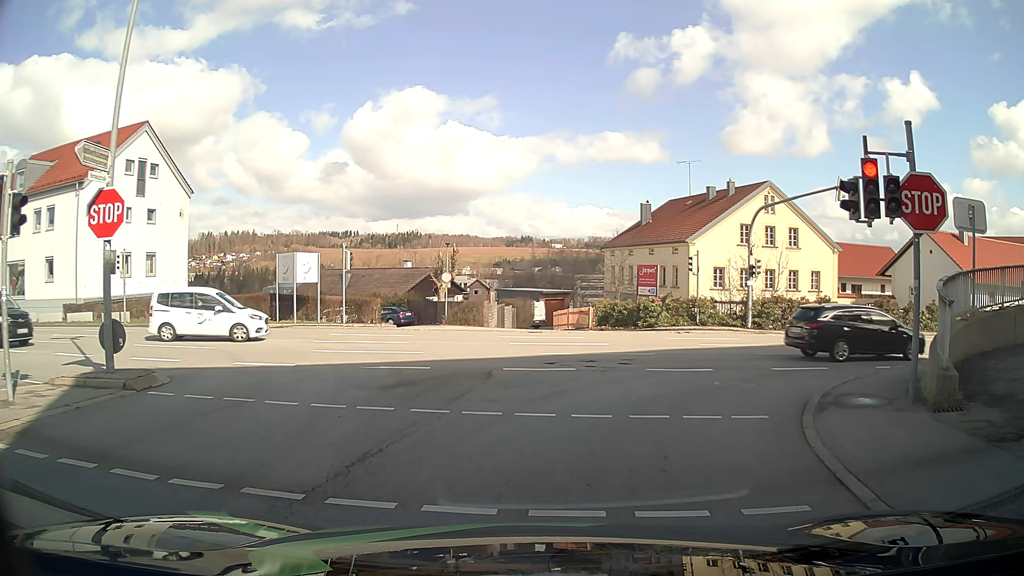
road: residential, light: Day
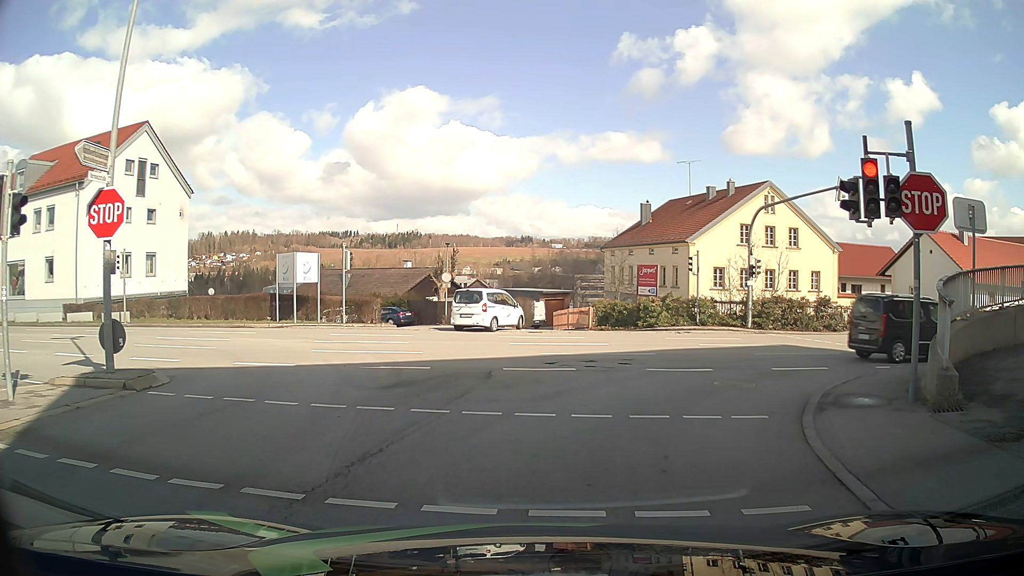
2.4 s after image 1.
(0.0, 0.0) m; 0°
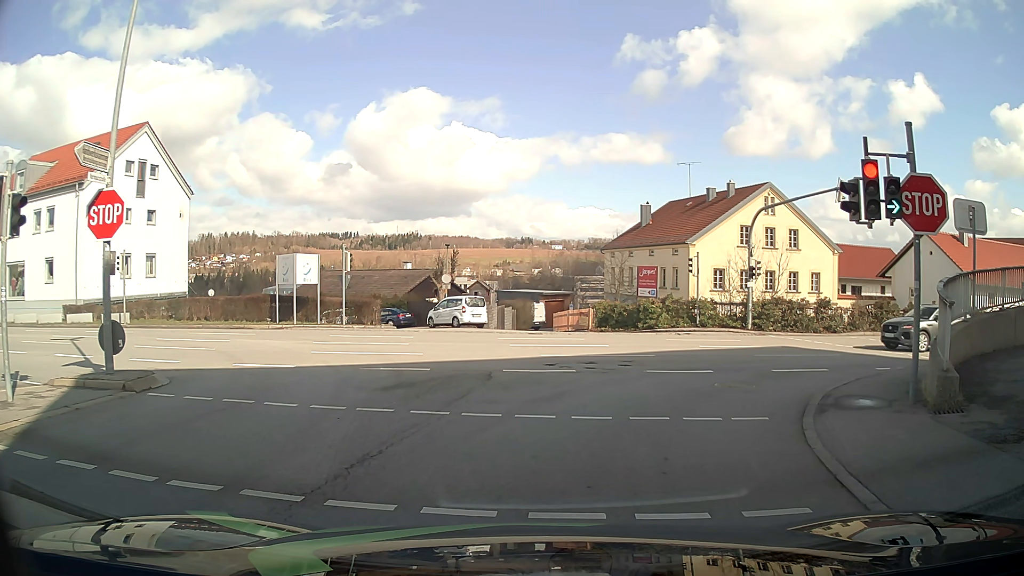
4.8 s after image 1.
(0.0, 0.0) m; 0°
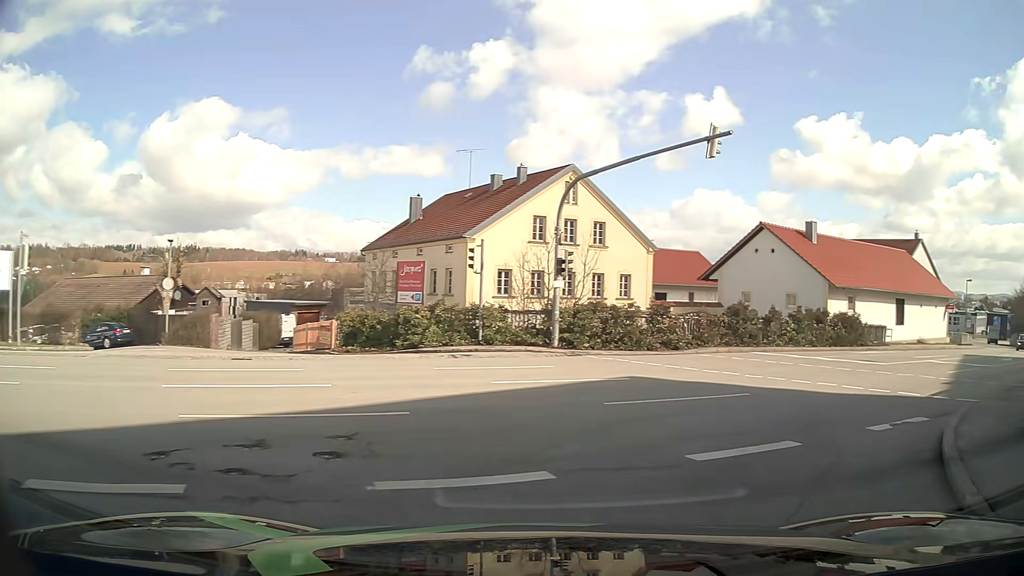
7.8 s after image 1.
(+1.0, +9.8) m; +18°
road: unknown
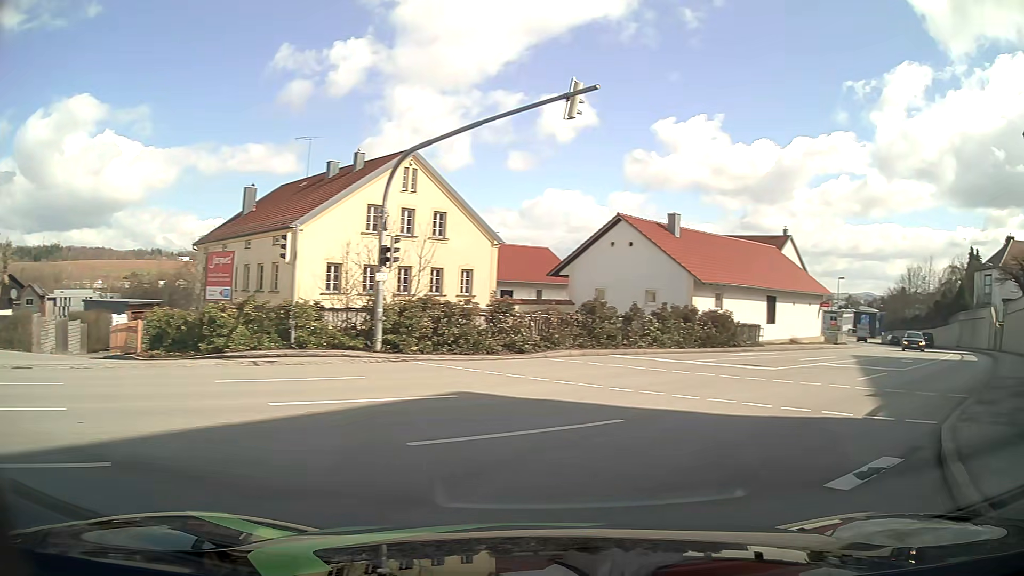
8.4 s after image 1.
(+0.4, +3.5) m; +12°
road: tertiary
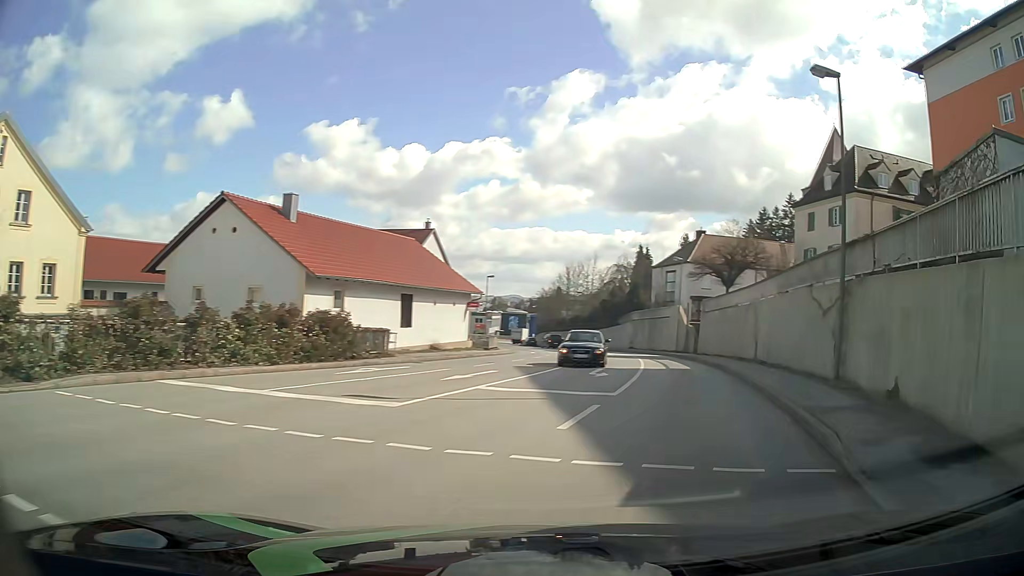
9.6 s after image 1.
(+2.1, +7.6) m; +31°
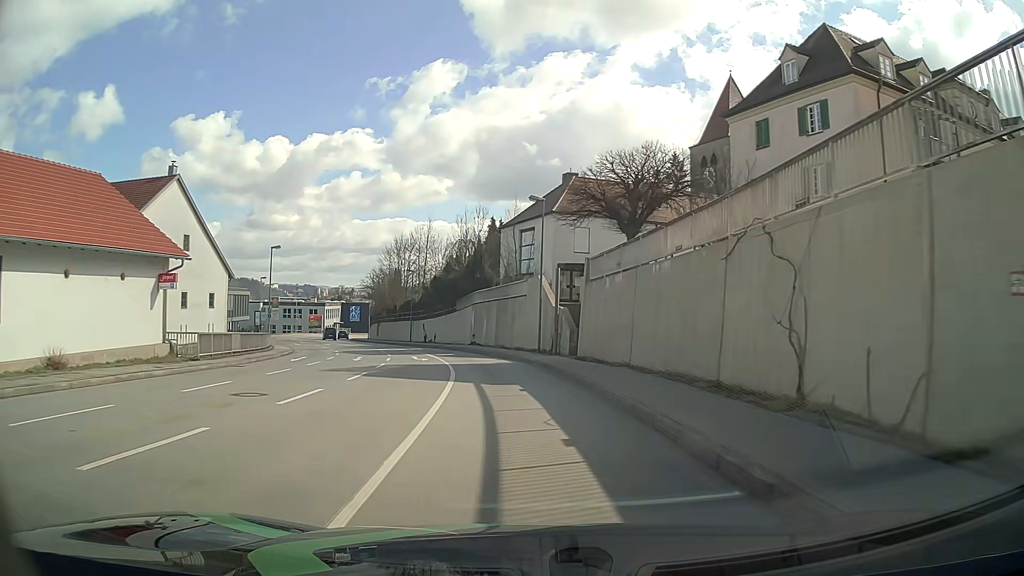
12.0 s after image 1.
(+4.7, +22.6) m; +12°
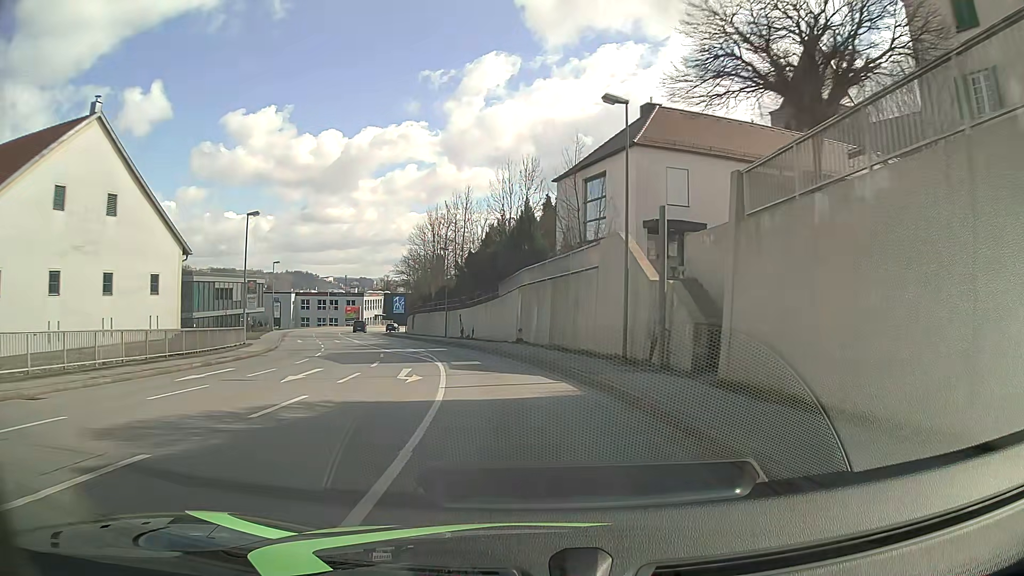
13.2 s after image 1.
(-0.5, +14.7) m; -5°
